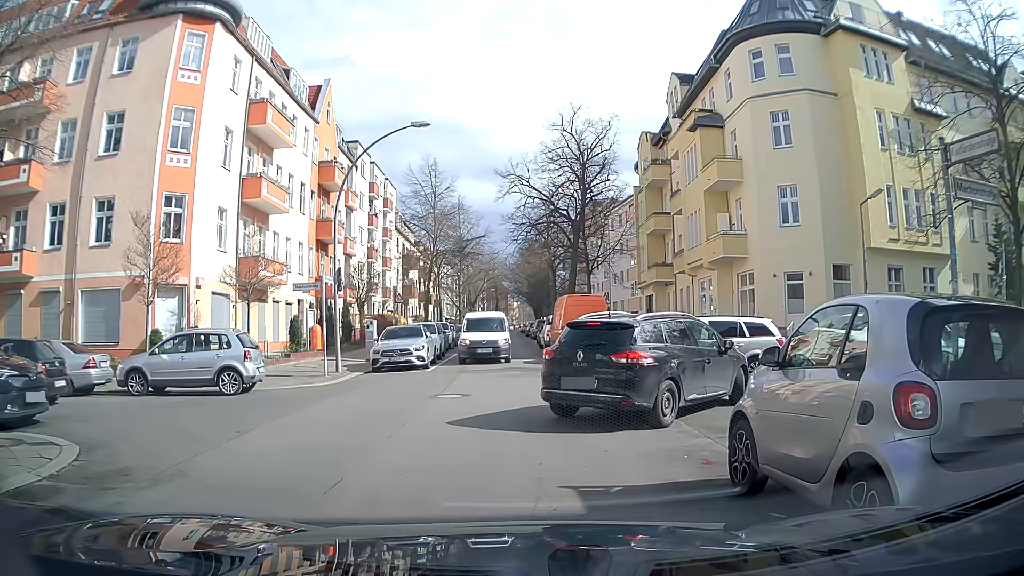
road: residential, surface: asphalt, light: Day
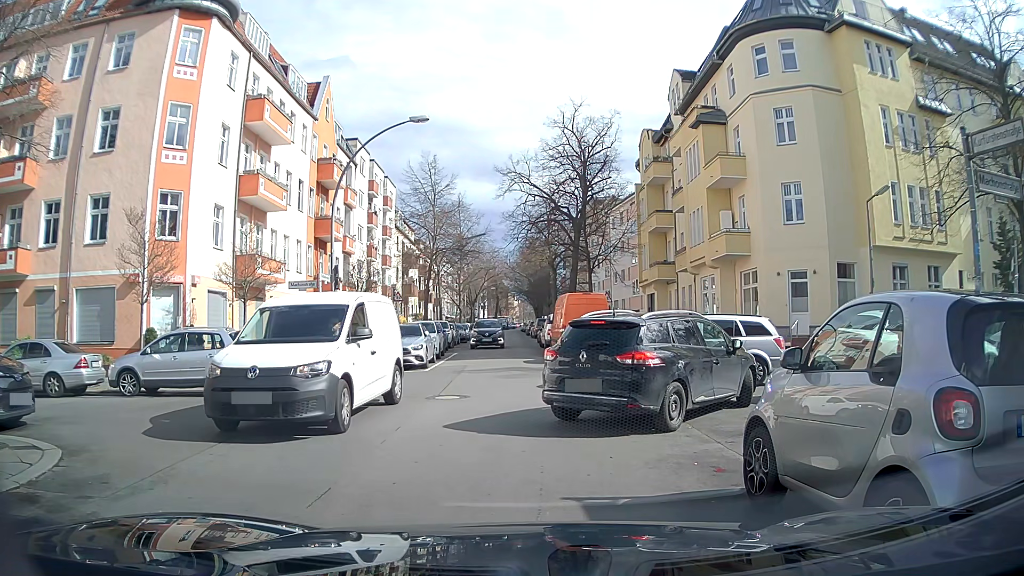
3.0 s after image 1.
(0.0, +0.5) m; 0°
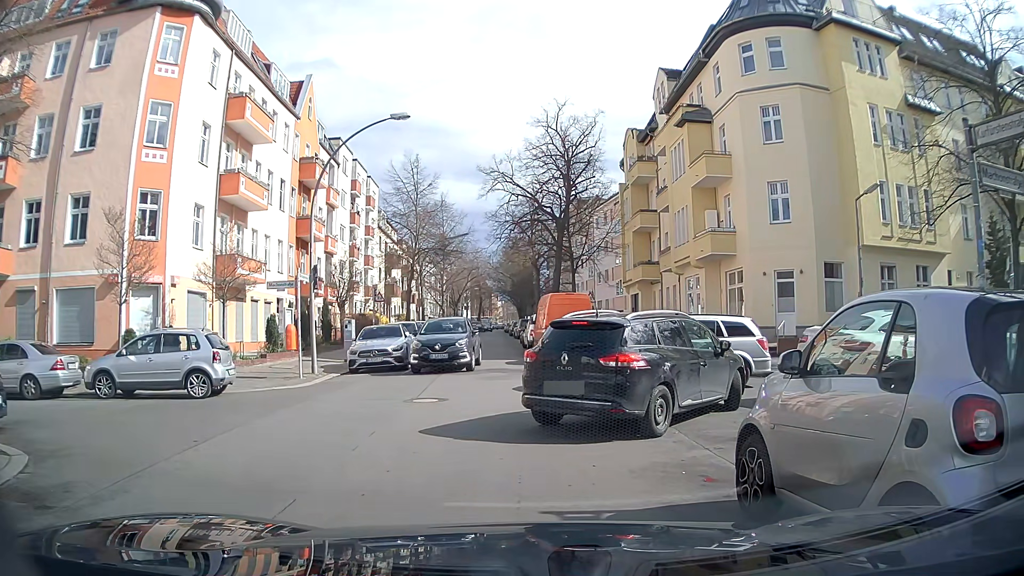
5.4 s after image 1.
(0.0, +0.3) m; 0°
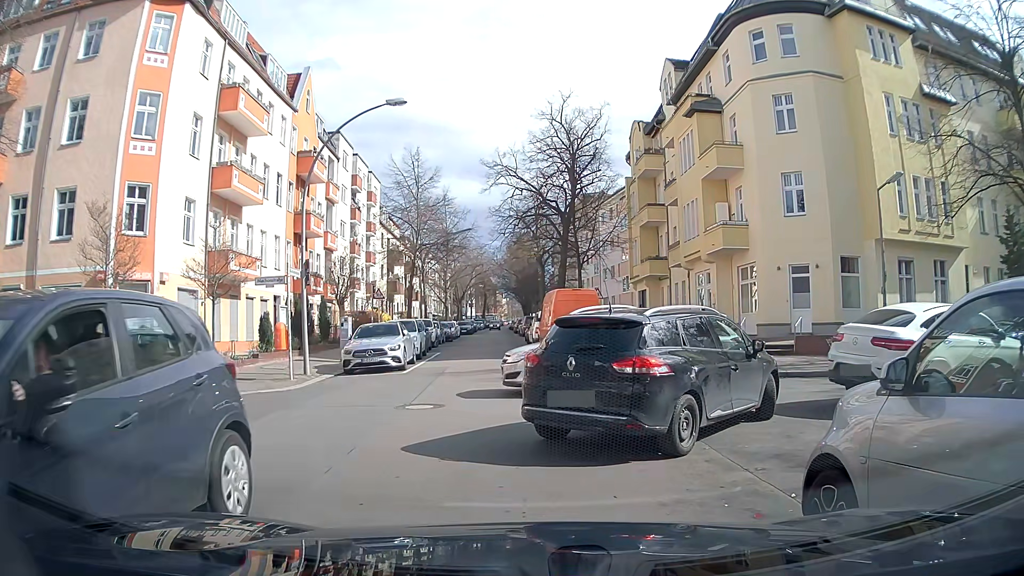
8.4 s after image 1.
(0.0, +1.2) m; 0°
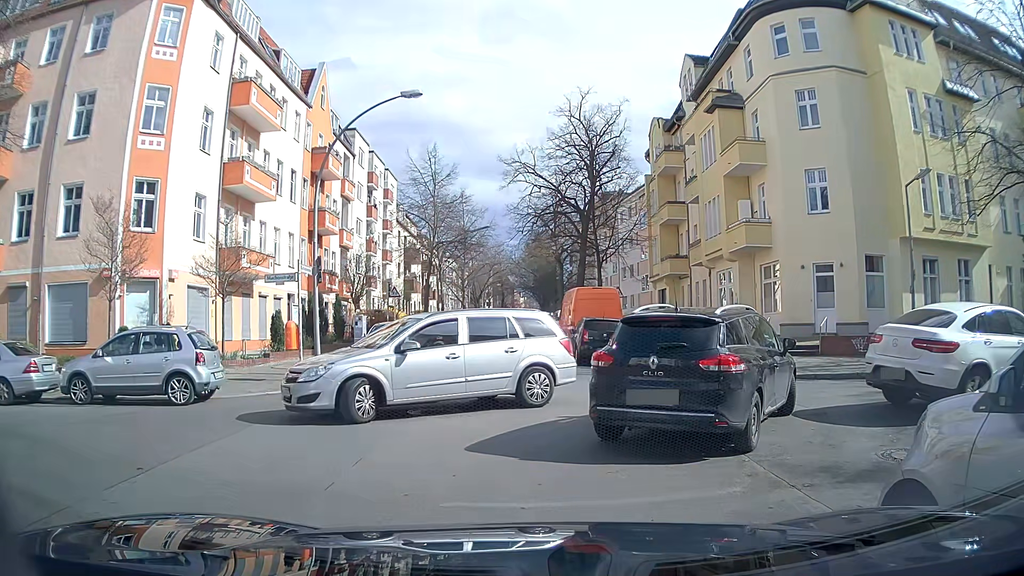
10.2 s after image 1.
(0.0, +0.6) m; 0°
